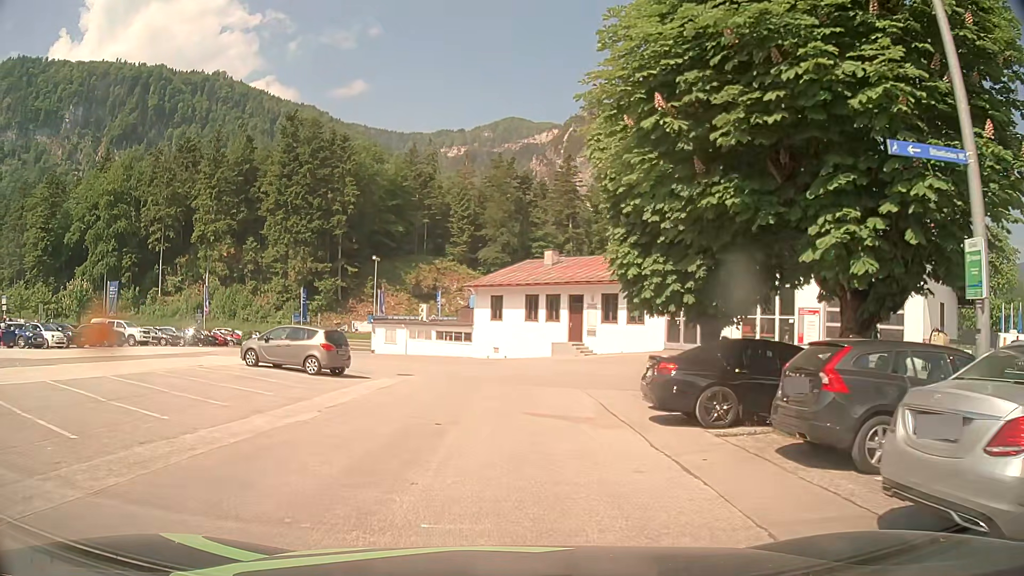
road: service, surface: asphalt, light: Day
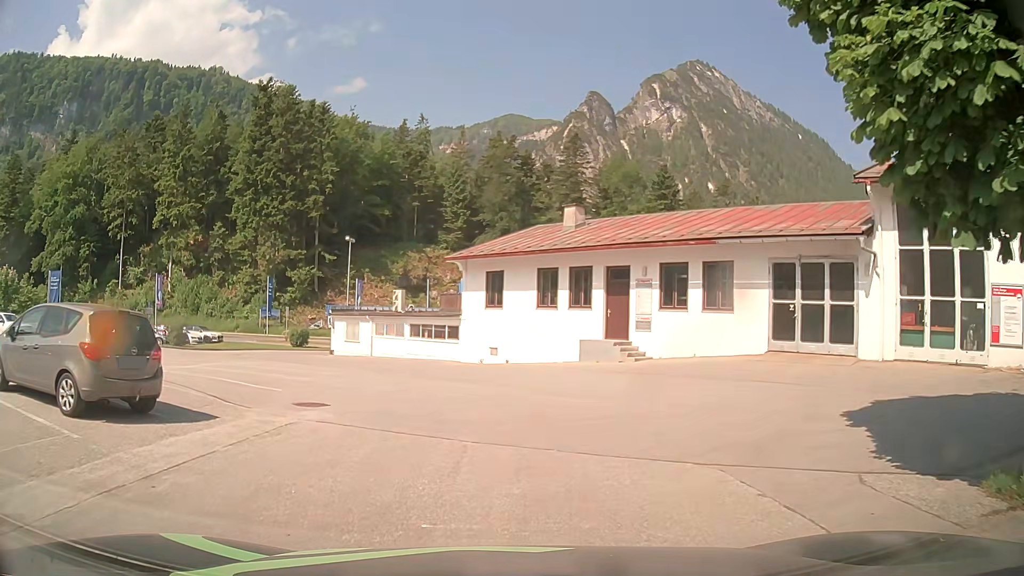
(-0.1, +13.5) m; 0°
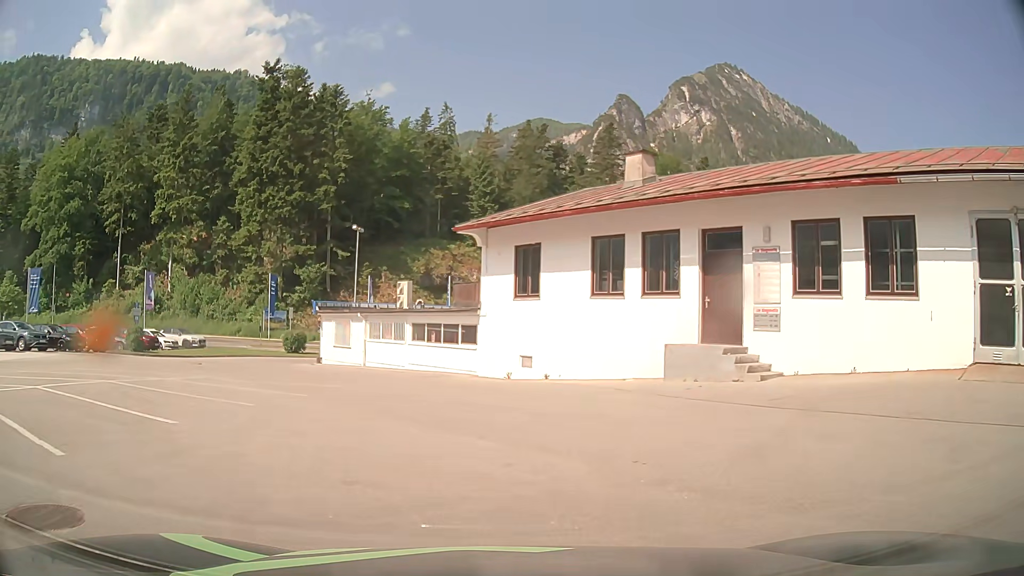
(-0.2, +9.1) m; -3°
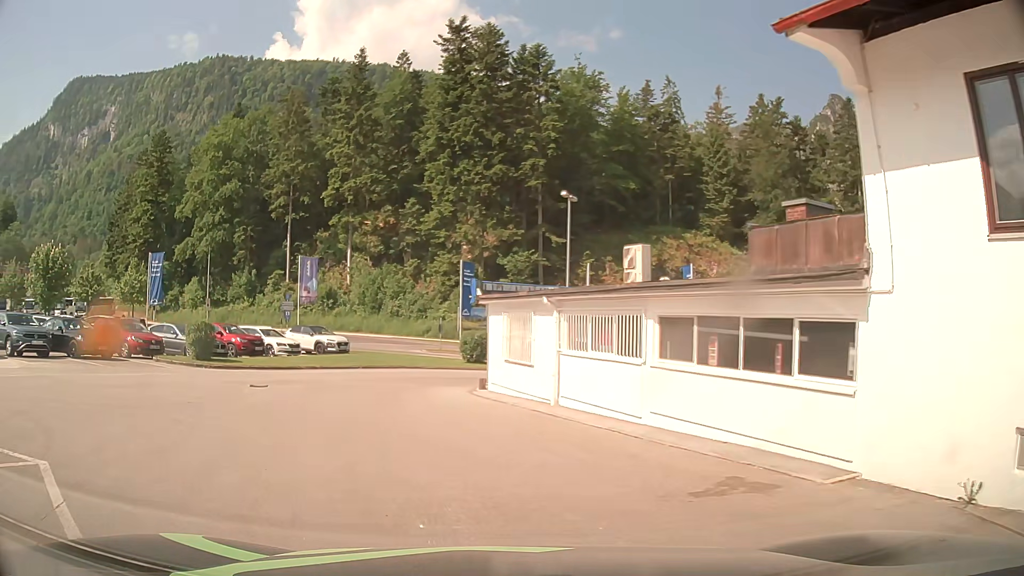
(-1.6, +14.8) m; -18°
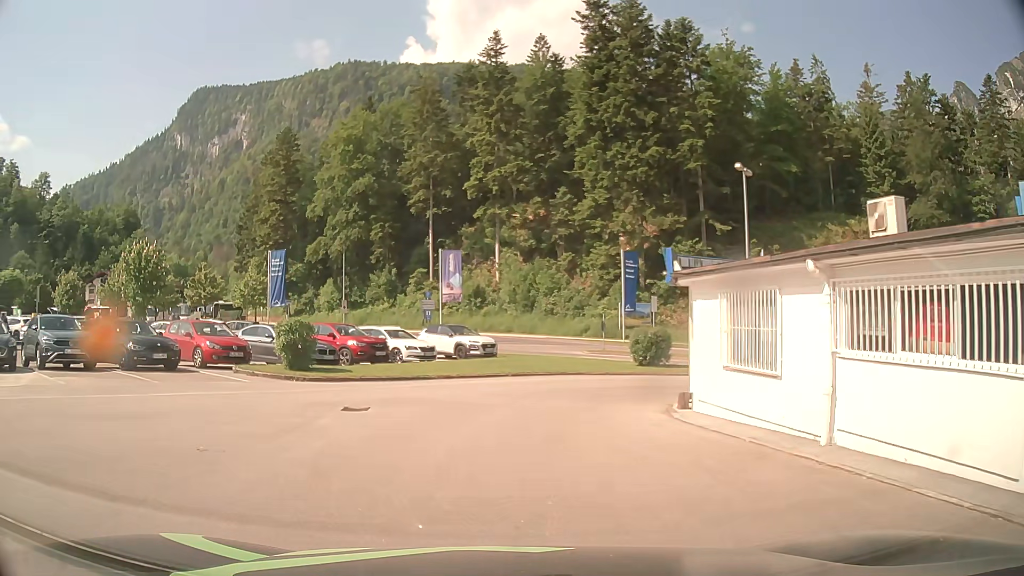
(-0.7, +5.9) m; -13°
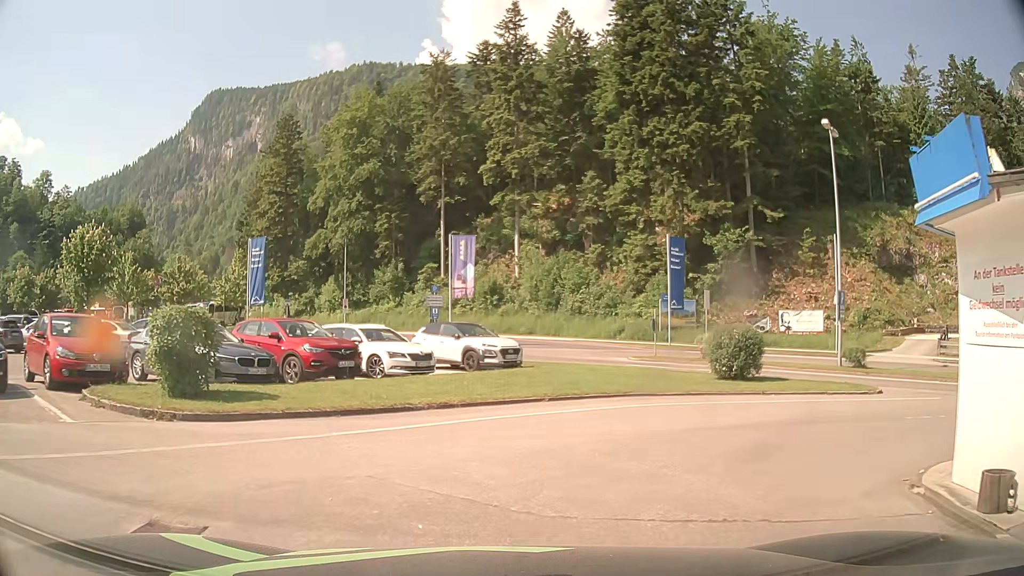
(-0.5, +8.4) m; -3°
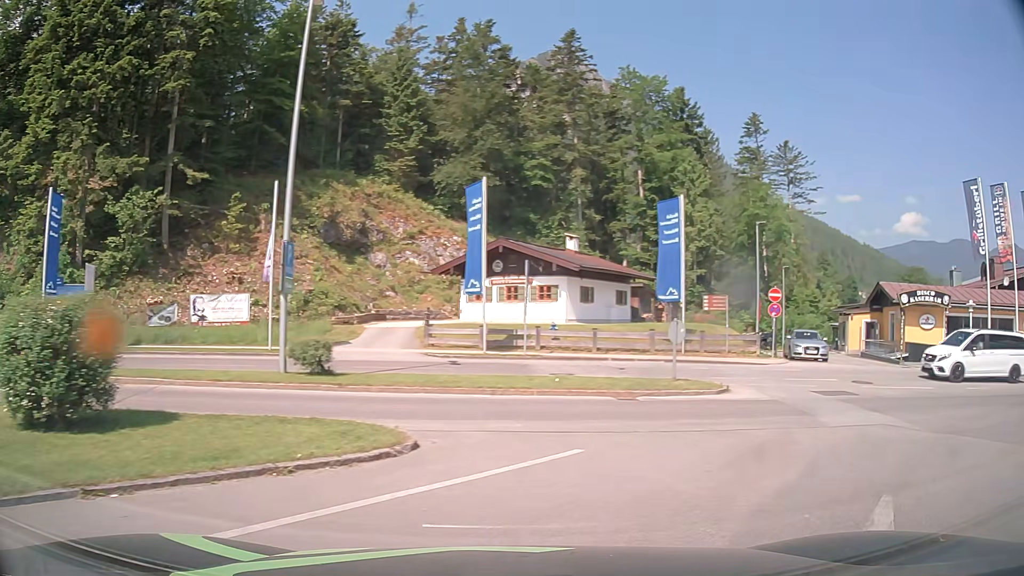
(+3.8, +11.8) m; +47°
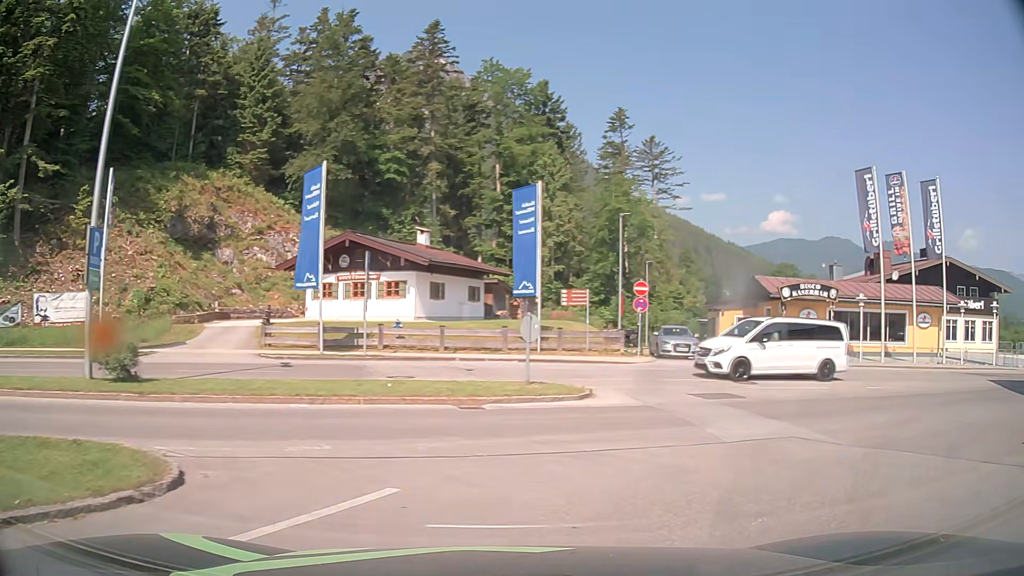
(+0.3, +2.2) m; +13°
(+3, +9) (+10, +16) (+20, +20) (+30, +19) (+39, +18) (+49, +18) (+57, +24) (+57, +34) (+57, +44) (+57, +54) m
